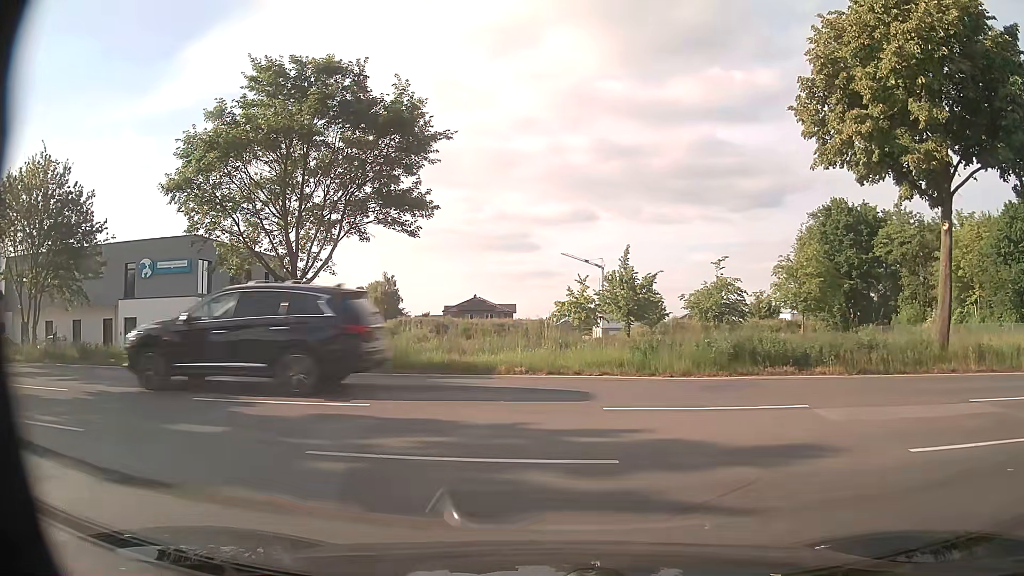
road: residential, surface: asphalt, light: Day
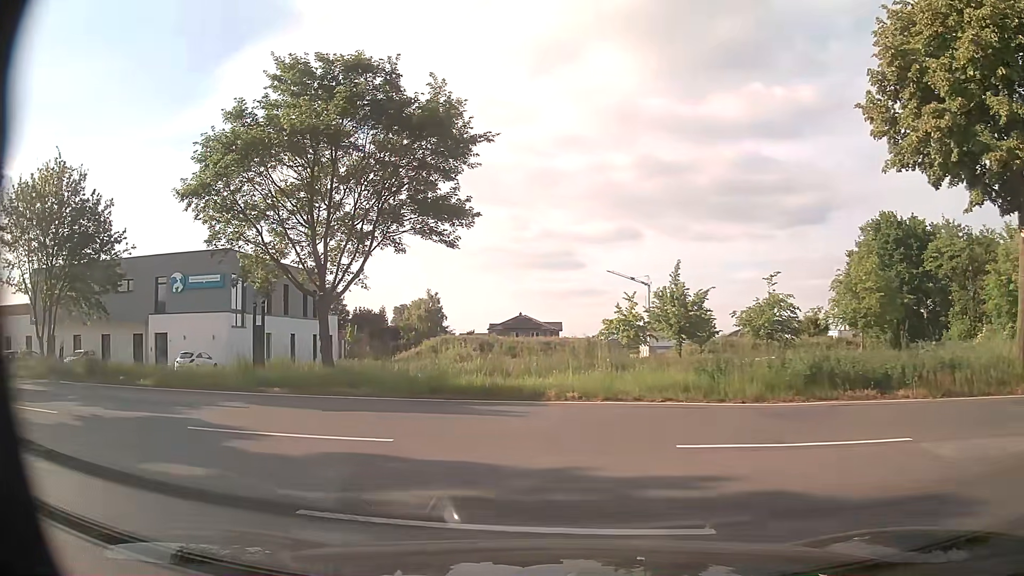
(0.0, +1.8) m; -3°
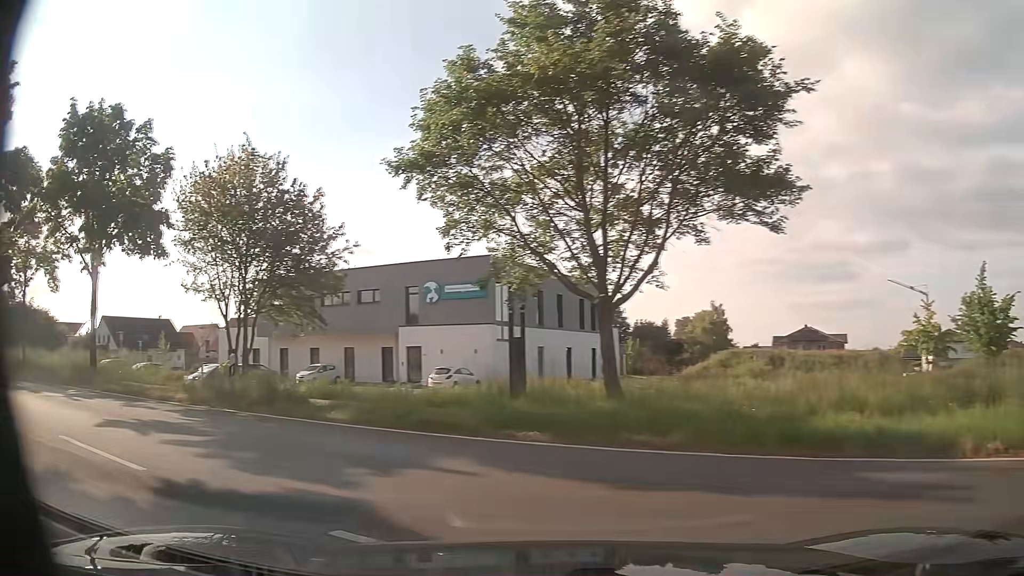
(-0.9, +5.0) m; -22°
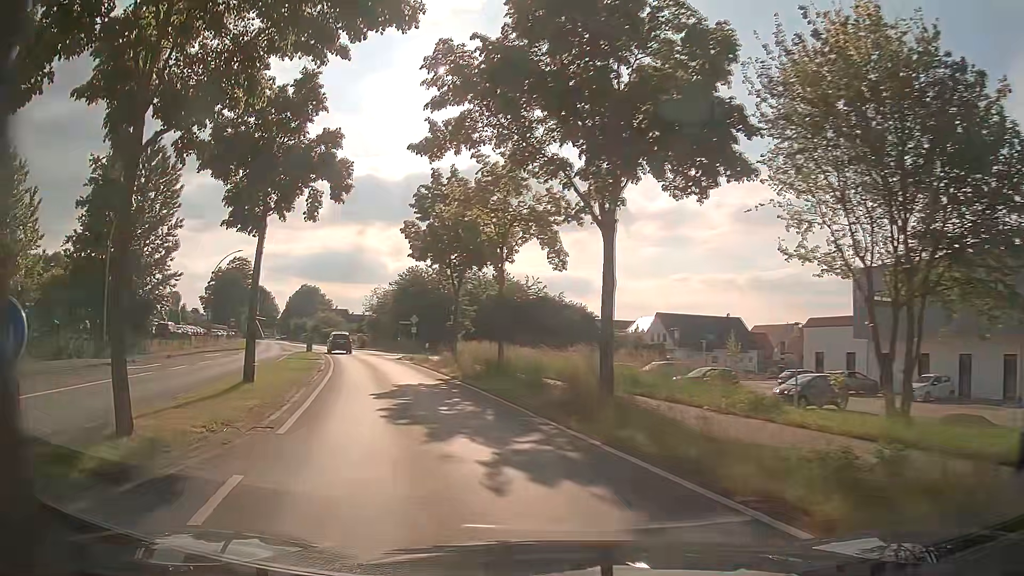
(-4.9, +9.4) m; -50°
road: primary
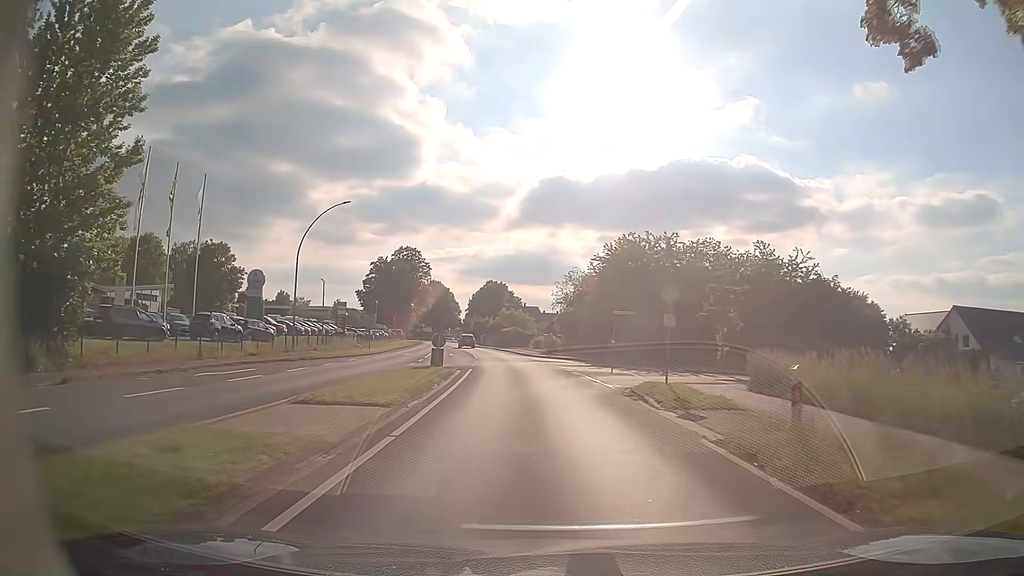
(-6.6, +26.9) m; -17°
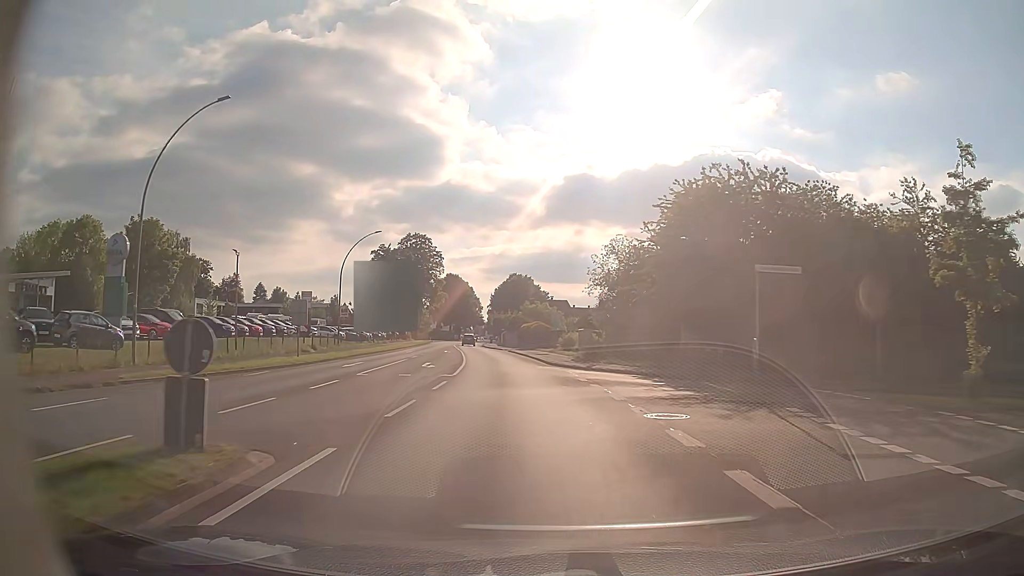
(-0.3, +21.6) m; -2°
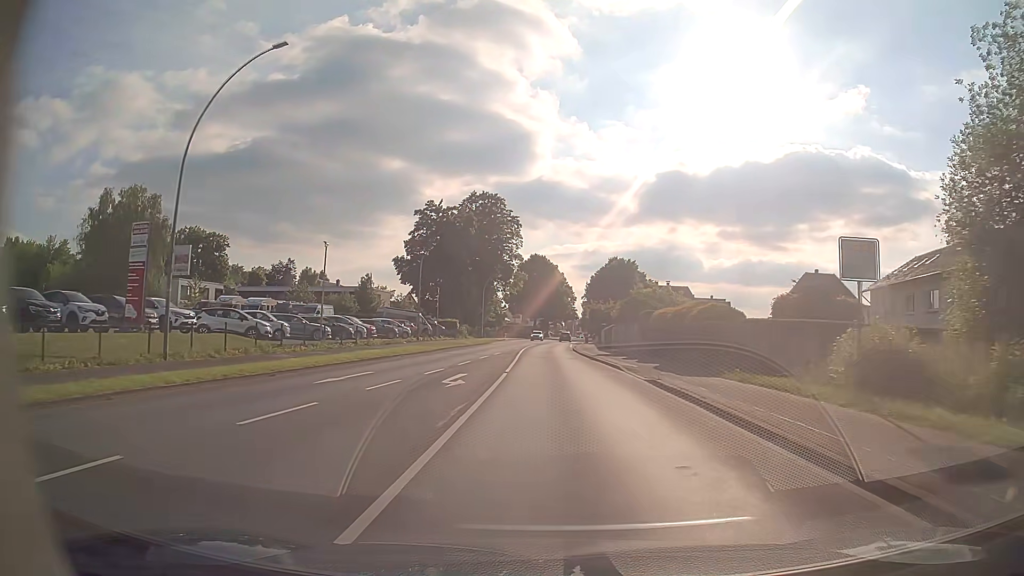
(-3.4, +39.3) m; -8°
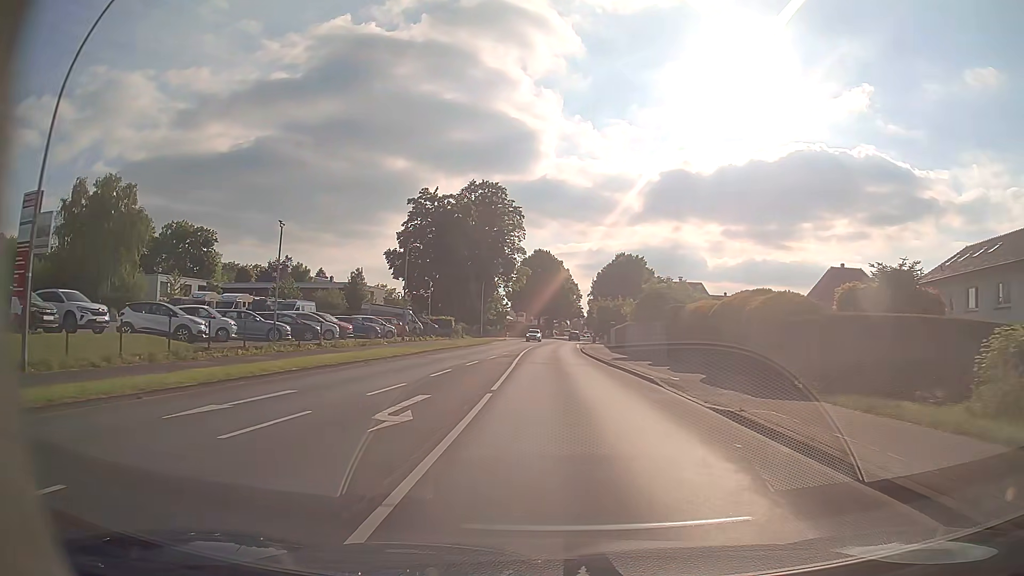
(-0.1, +7.3) m; 0°
(0, +10) (0, +20) (0, +30) (0, +40) (0, +50) (0, +60) (+1, +70) (+1, +80) (+2, +90) (+3, +100) m
